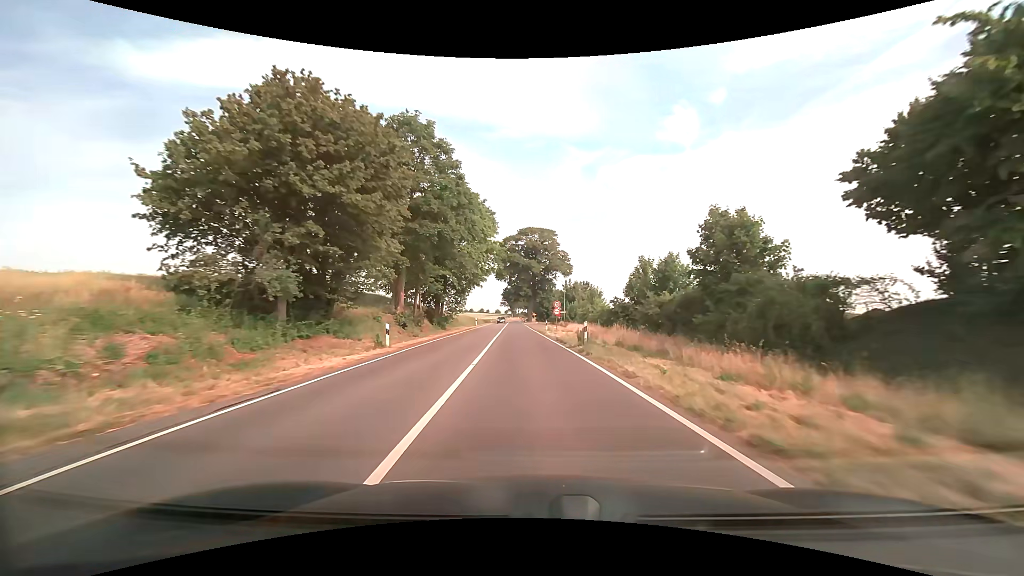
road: secondary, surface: asphalt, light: Day
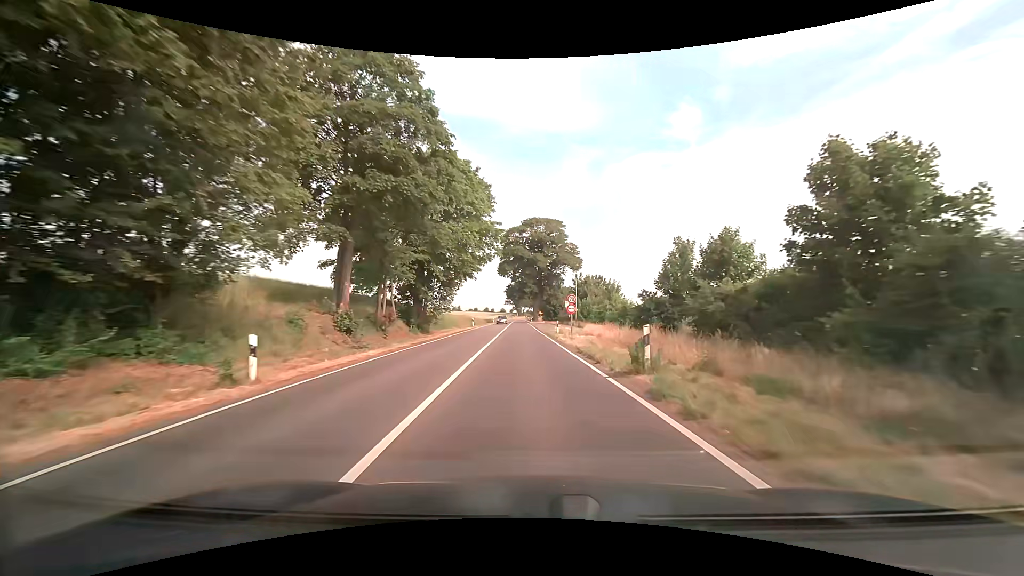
(-0.1, +10.5) m; -1°
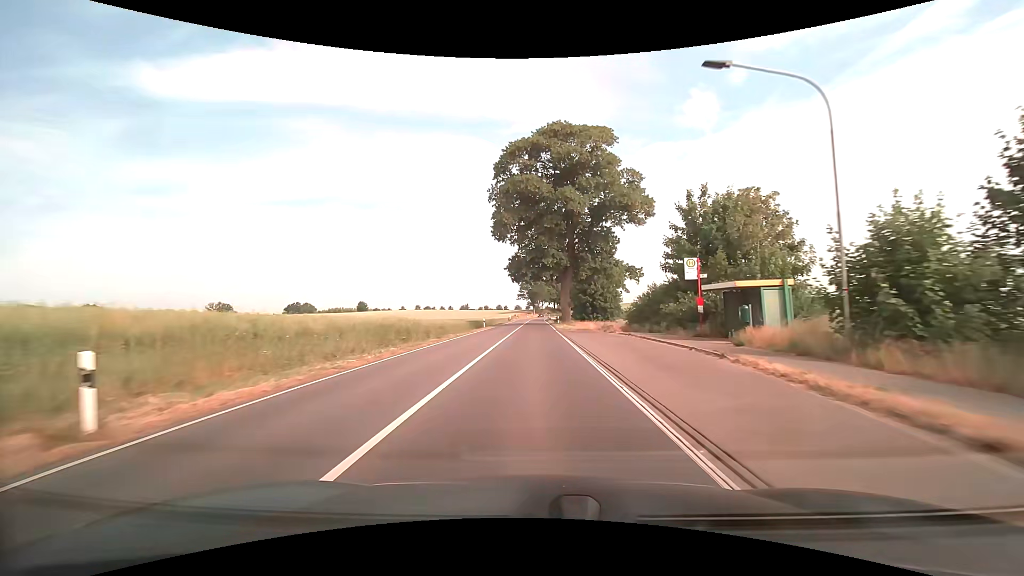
(-1.1, +53.8) m; -2°
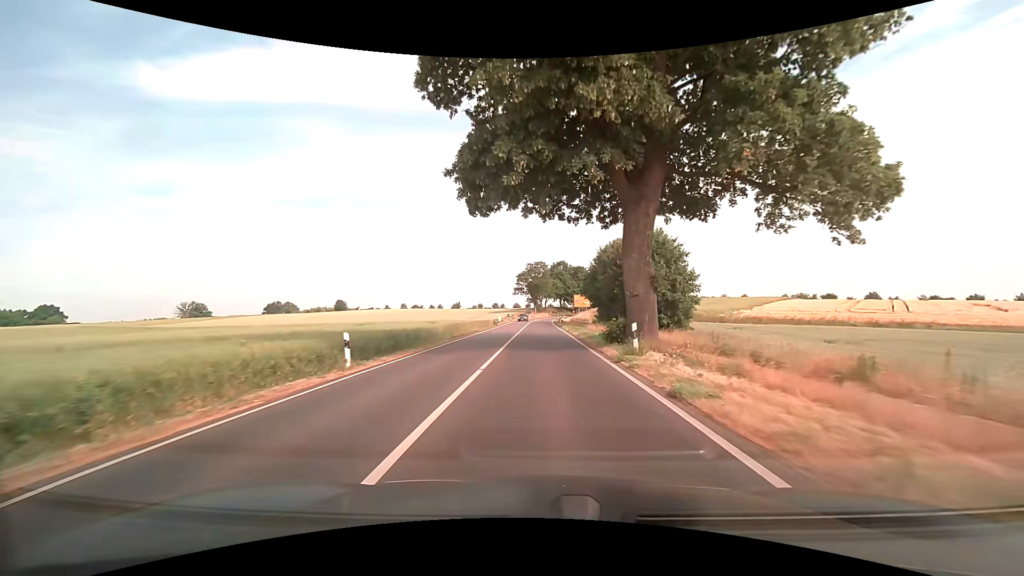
(0.0, +41.8) m; 0°
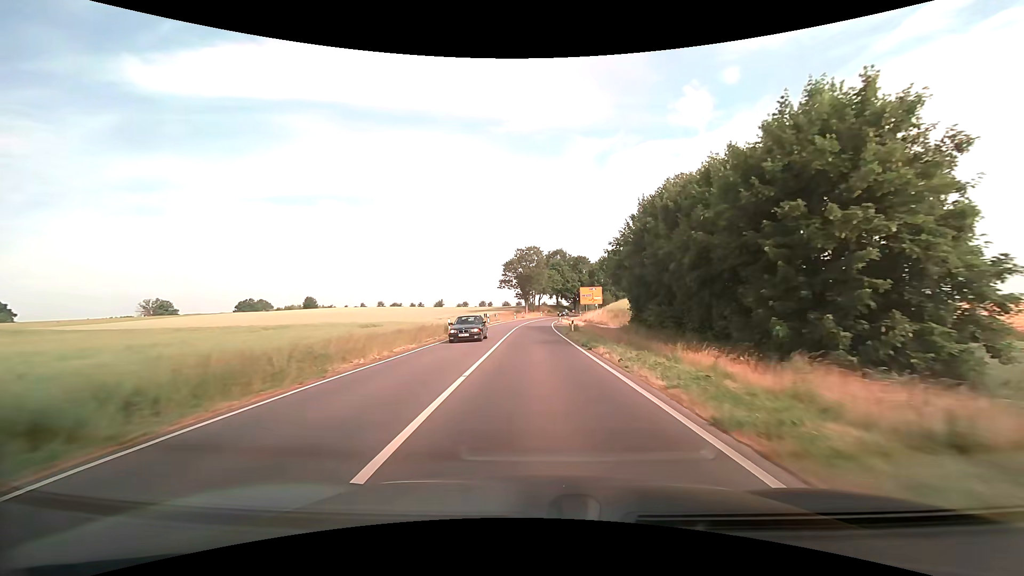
(+0.1, +31.1) m; +1°
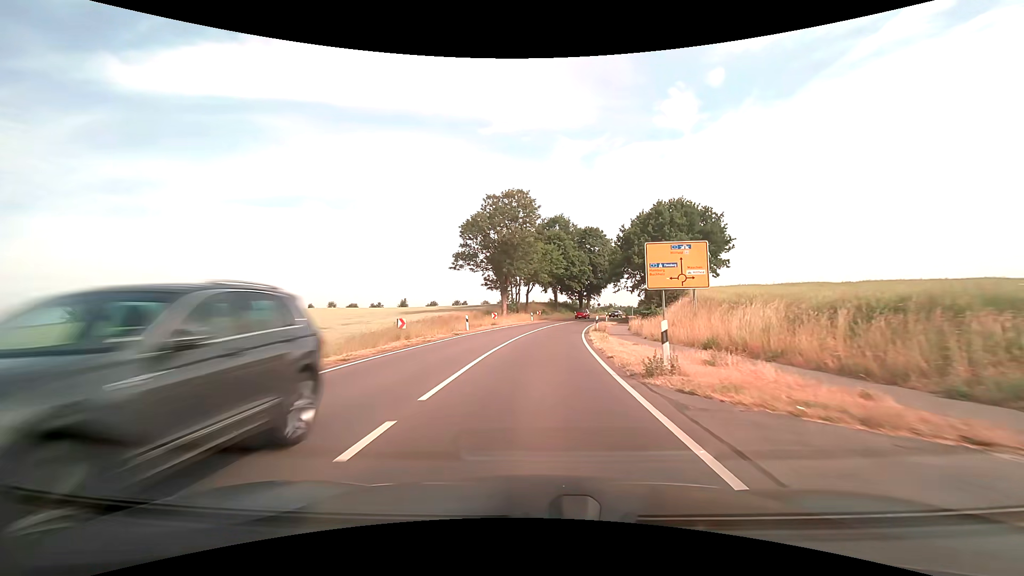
(+0.4, +51.5) m; +2°
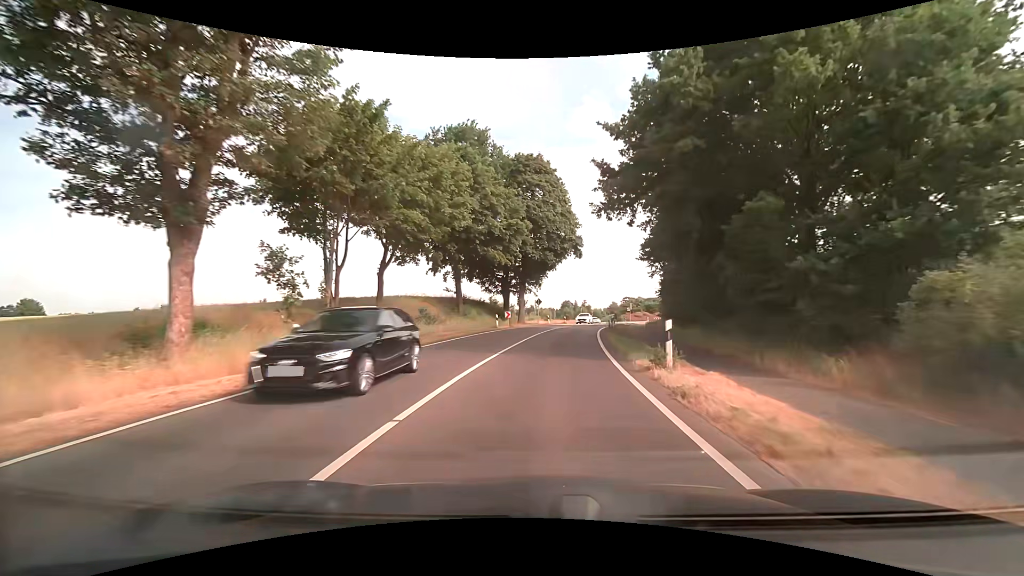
(+3.1, +45.9) m; +9°
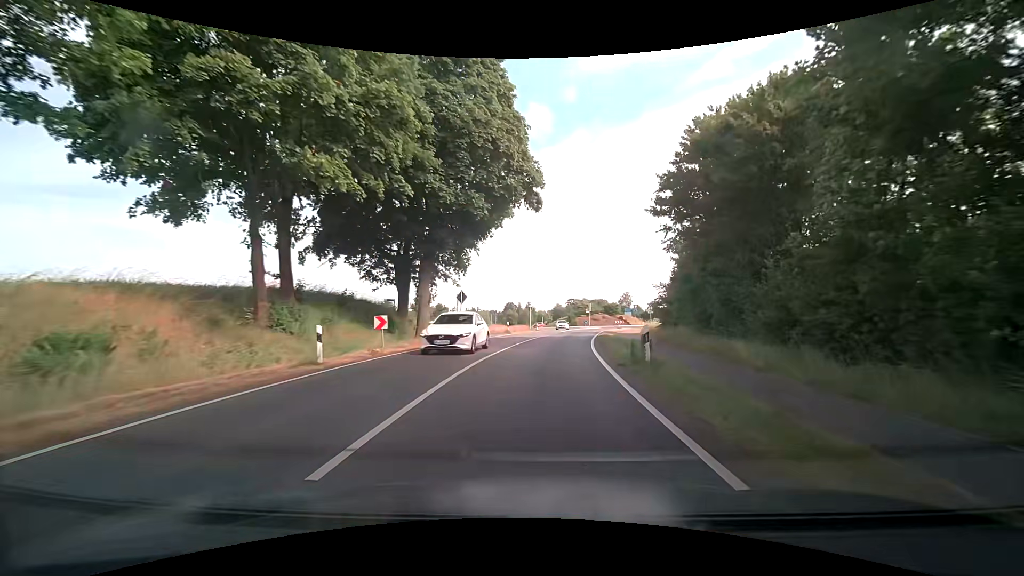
(+1.4, +23.8) m; +7°
(0, +10) (+1, +20) (+2, +30) (+3, +40) (+5, +50) (+7, +60) (+9, +69) (+11, +79) (+15, +88) (+22, +96) m
